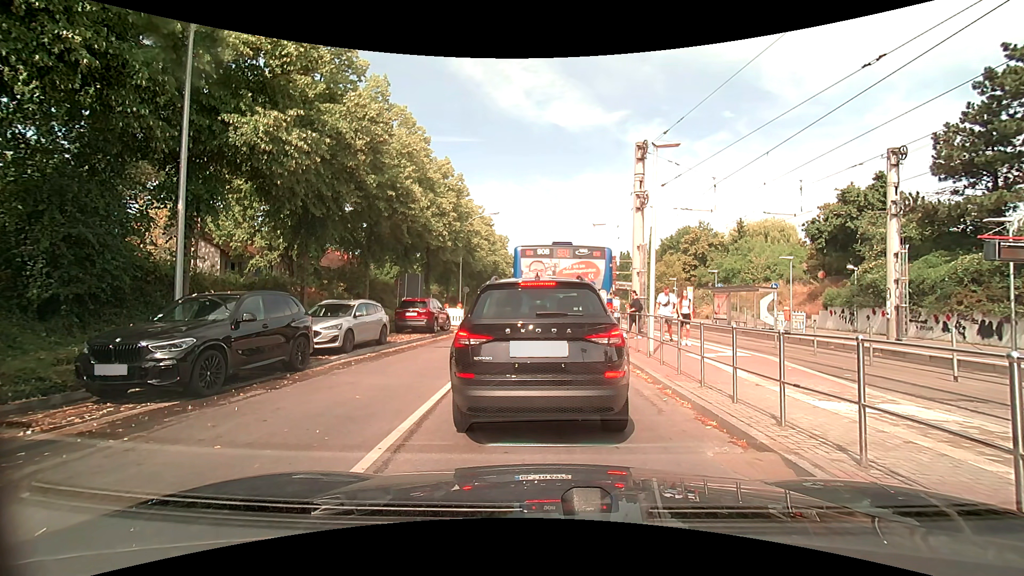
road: tertiary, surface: asphalt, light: Day
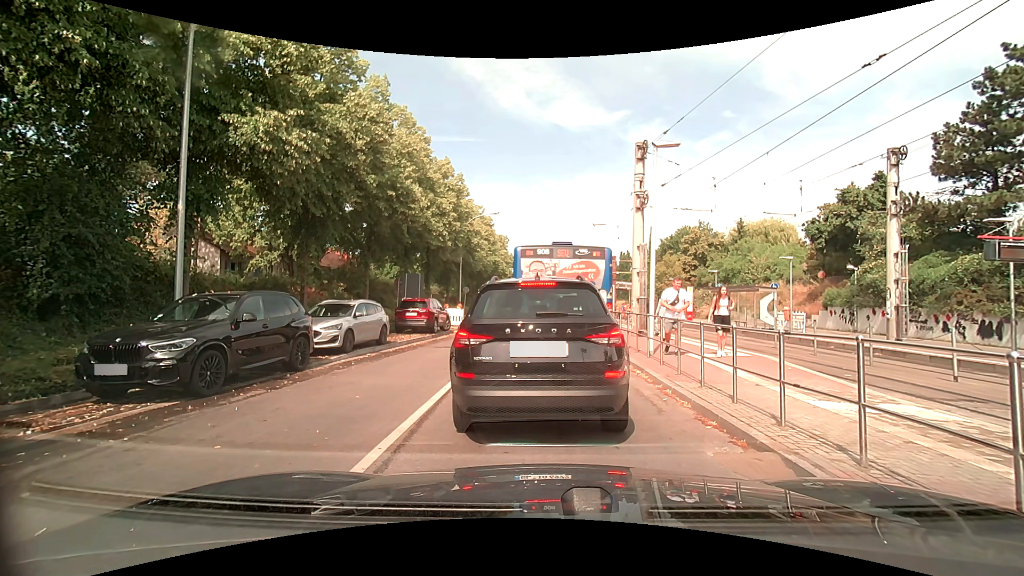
(0.0, 0.0) m; 0°
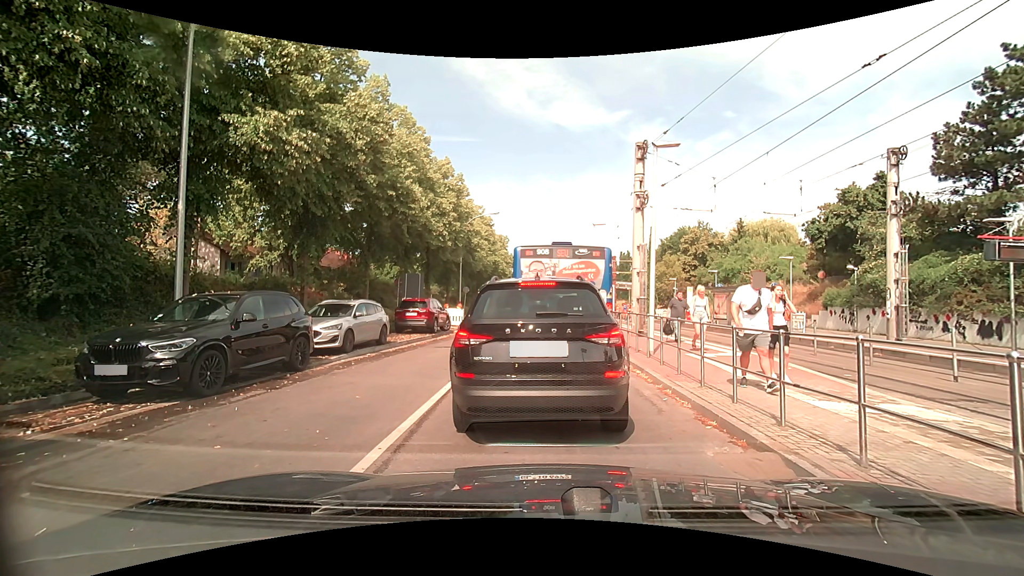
(0.0, 0.0) m; 0°
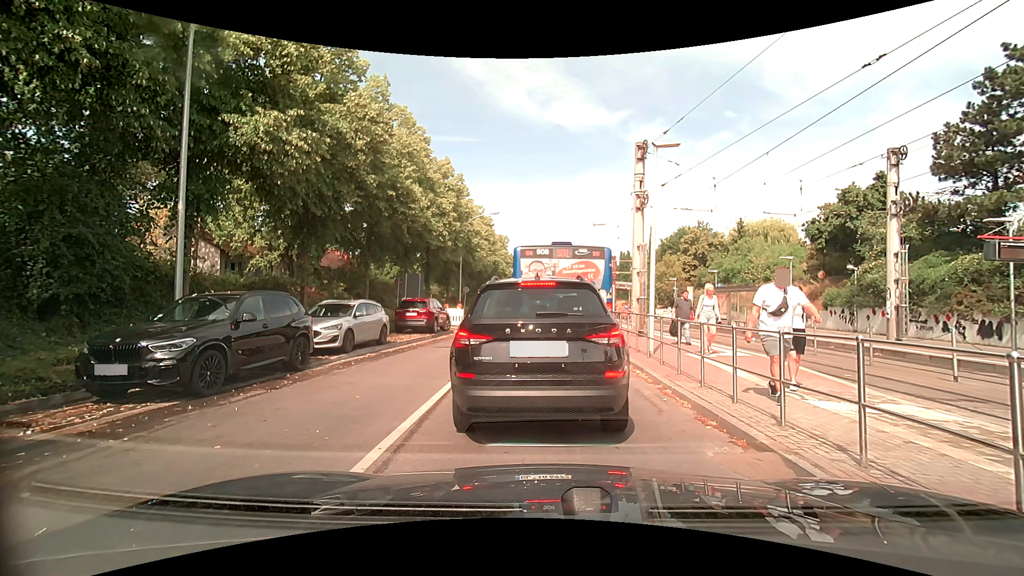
(0.0, 0.0) m; 0°
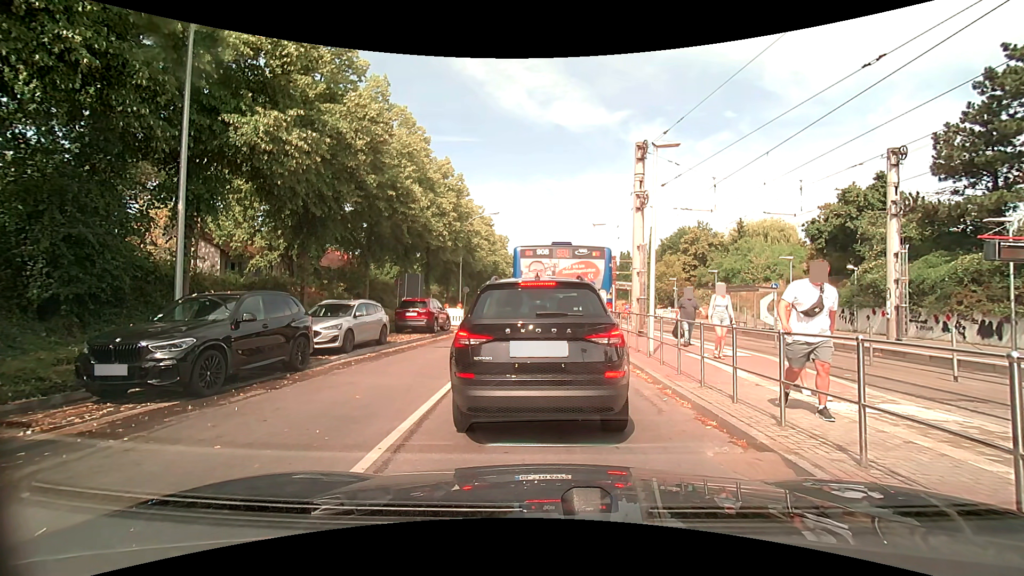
(0.0, 0.0) m; 0°
(0, +10) (0, +20) (0, +30) (-1, +40) (-3, +50) (-2, +60) (-2, +70) (0, +80) (0, +90) (0, +100) m
